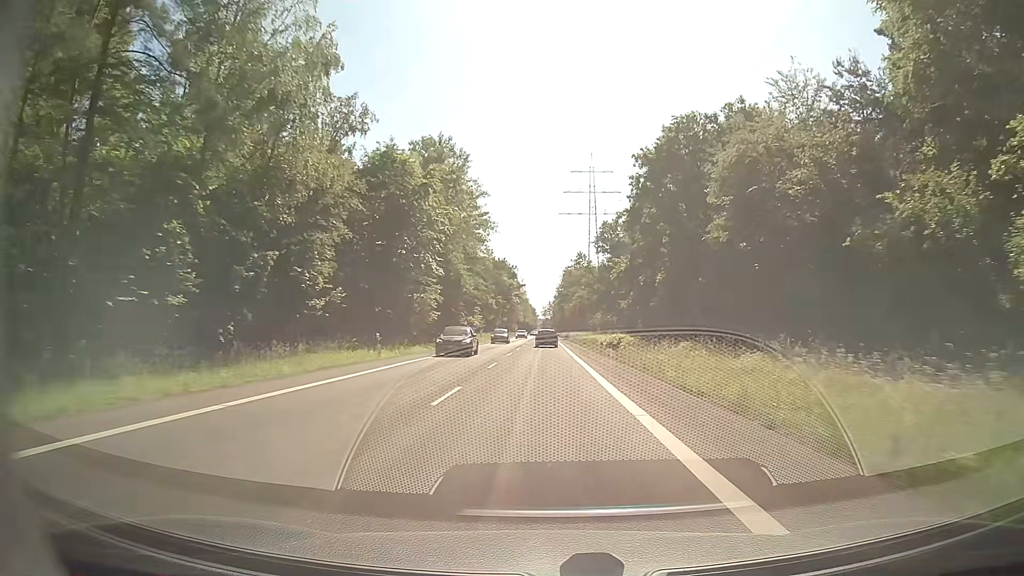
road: secondary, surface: asphalt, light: Day
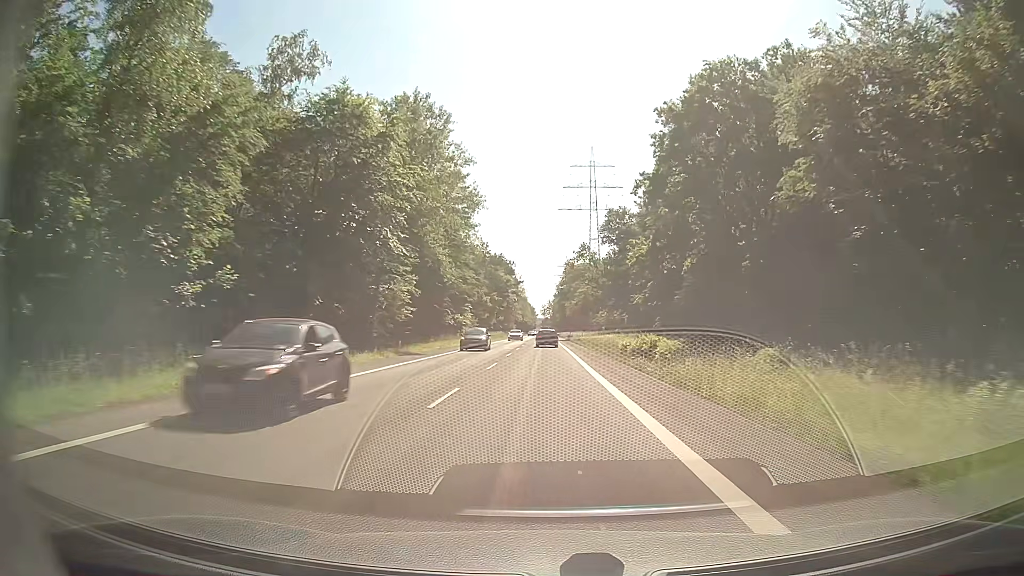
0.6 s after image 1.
(0.0, +11.8) m; 0°
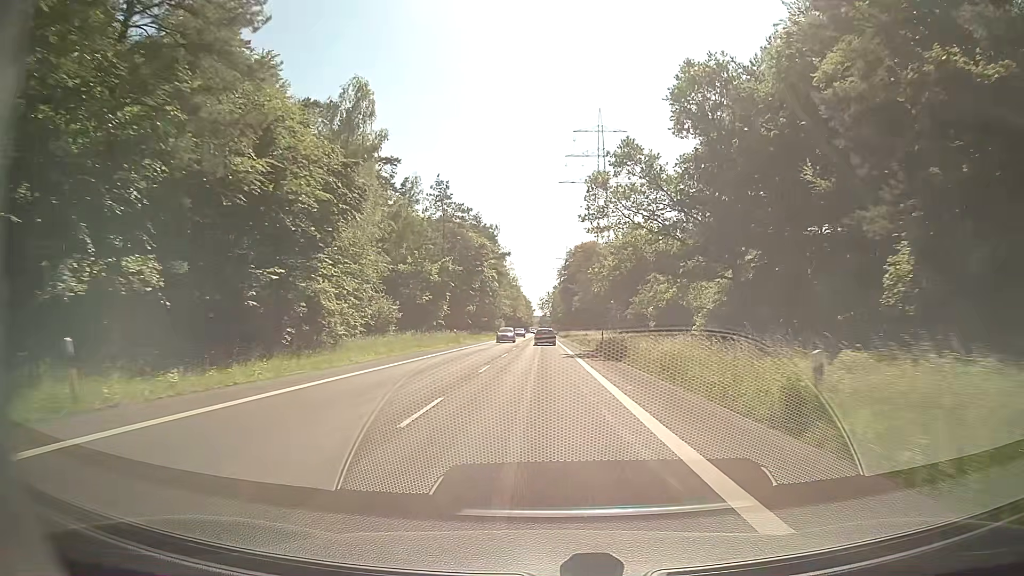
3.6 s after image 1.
(+0.1, +59.3) m; 0°
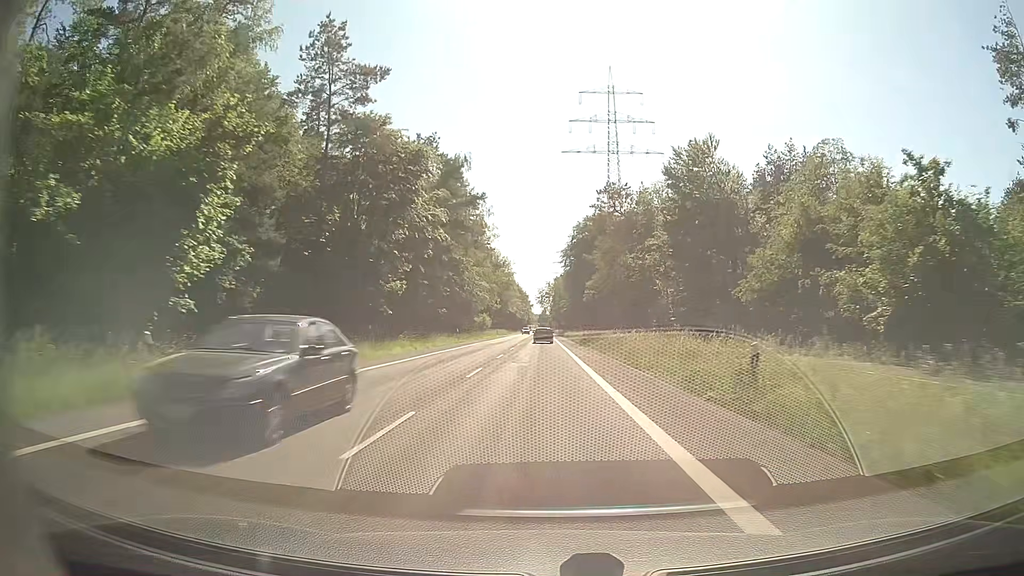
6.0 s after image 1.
(-0.1, +47.9) m; 0°
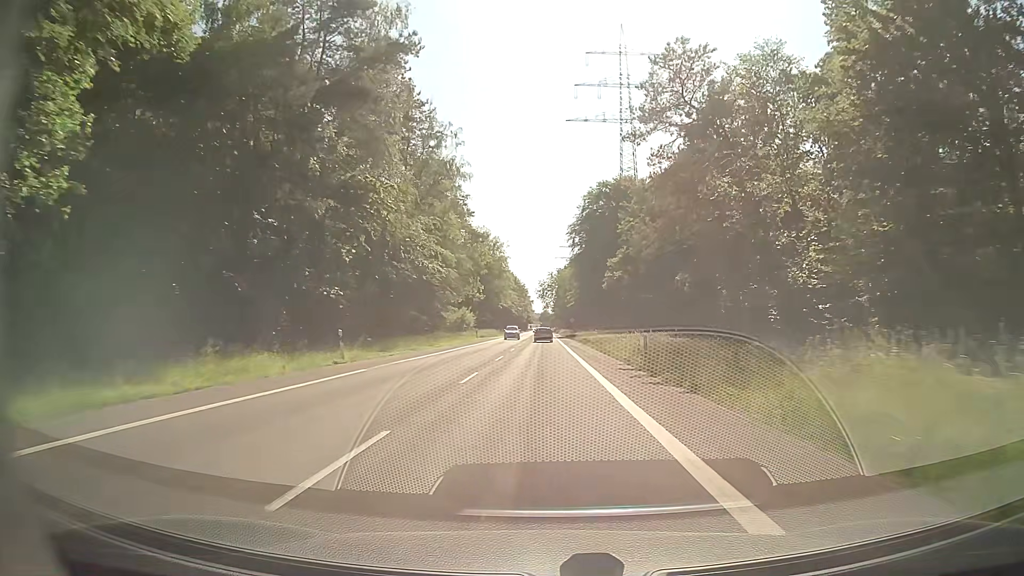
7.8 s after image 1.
(-0.2, +36.2) m; 0°
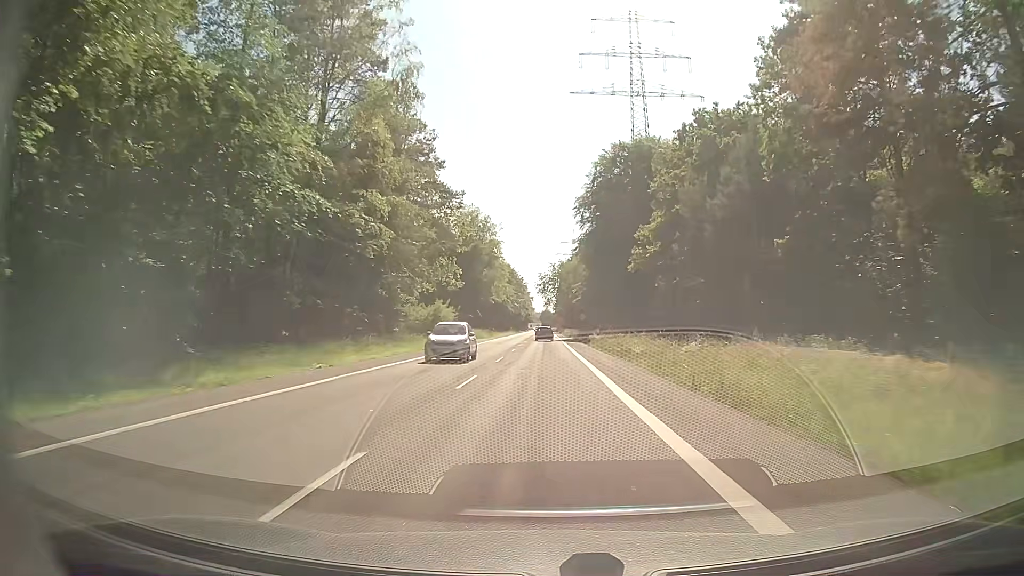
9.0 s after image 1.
(-0.2, +24.3) m; 0°
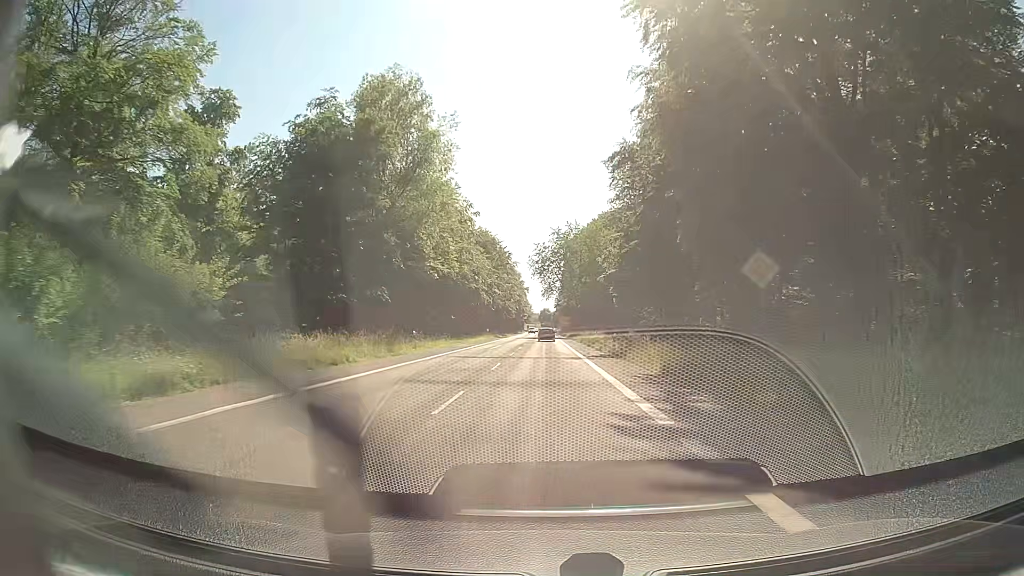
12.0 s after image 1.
(-0.2, +61.4) m; 0°
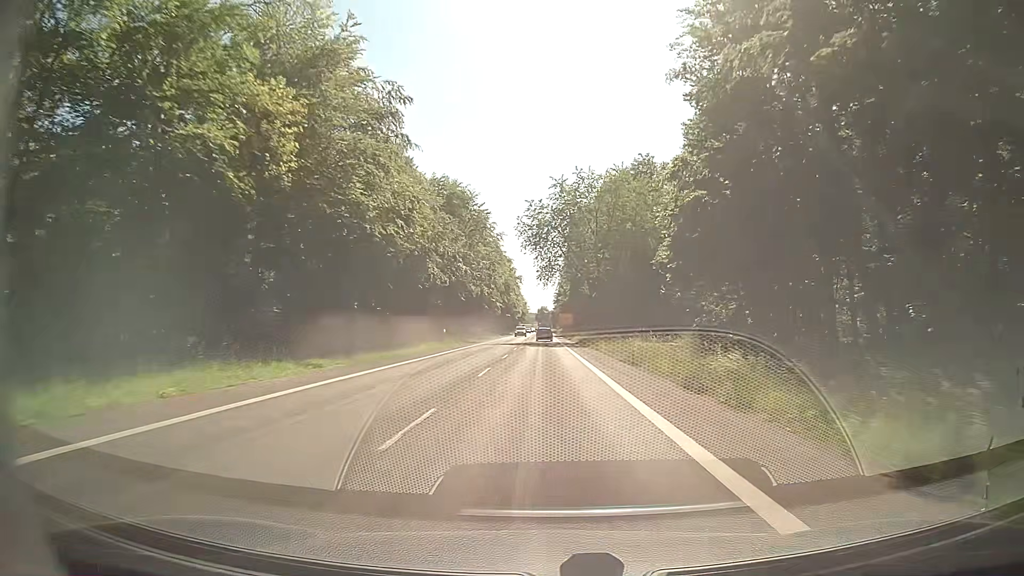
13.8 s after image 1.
(-0.2, +37.3) m; 0°
(0, +10) (0, +20) (0, +30) (0, +40) (0, +50) (0, +60) (0, +70) (0, +80) (0, +90) (0, +100) m
